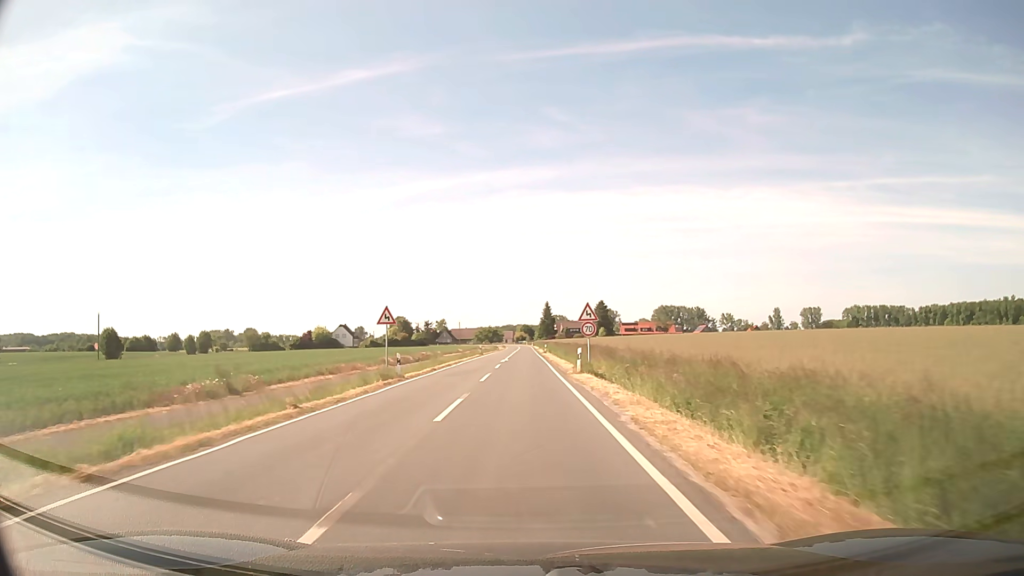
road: secondary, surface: asphalt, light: Day
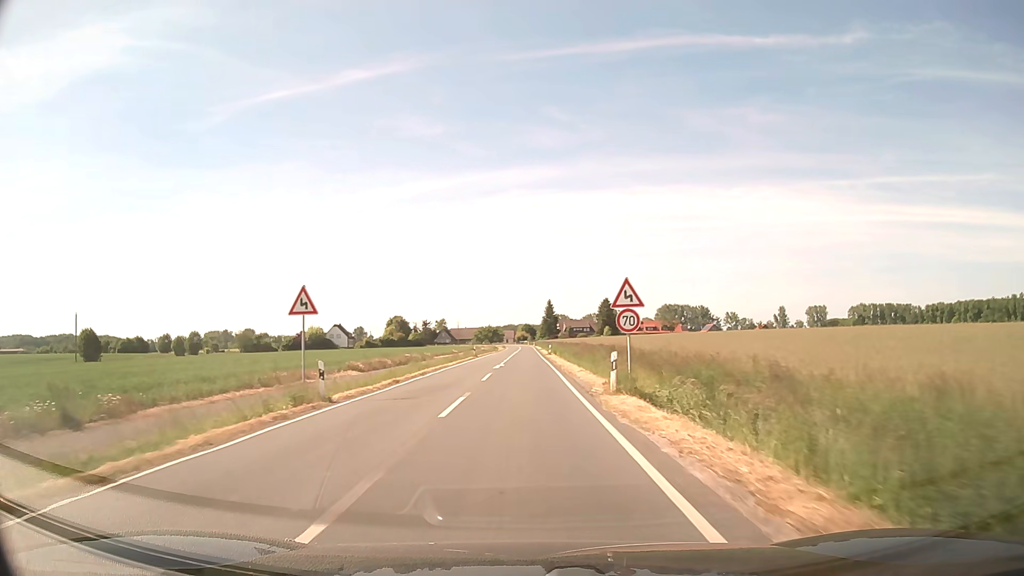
(0.0, +10.7) m; 0°
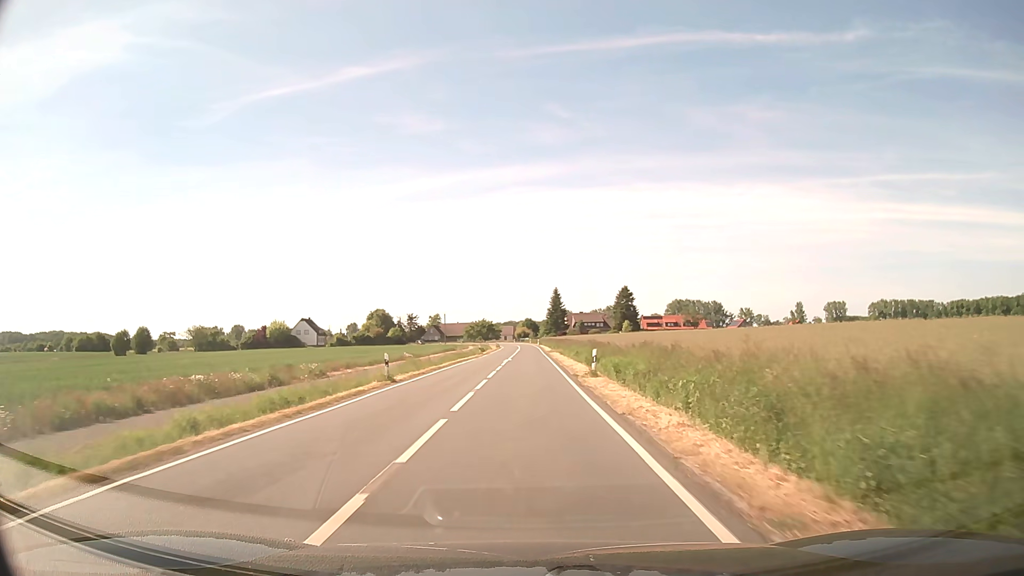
(-0.2, +42.9) m; 0°
(0, +10) (0, +20) (0, +30) (0, +40) (0, +50) (0, +60) (0, +70) (0, +80) (0, +90) (0, +100) m
